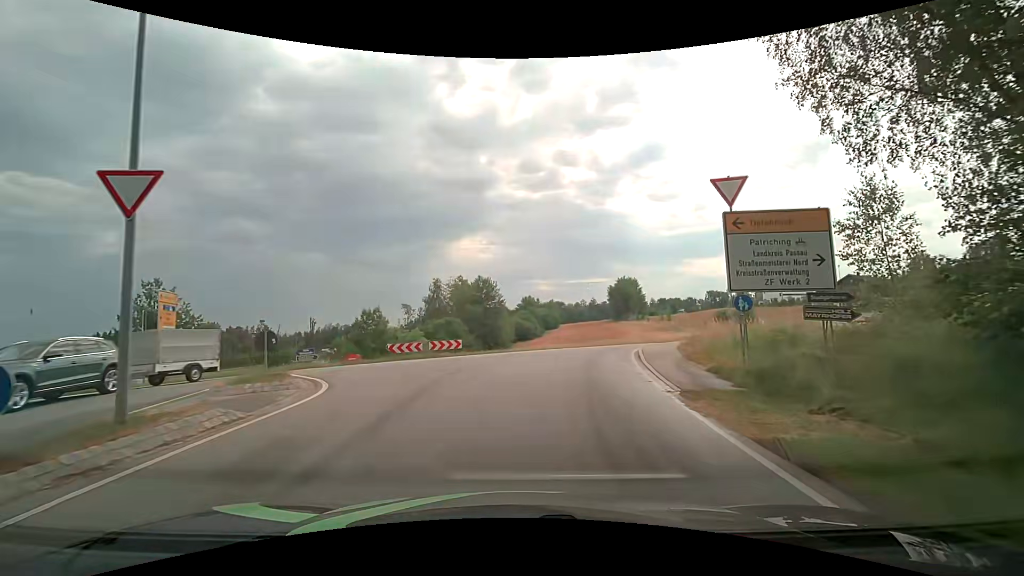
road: tertiary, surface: asphalt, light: Day
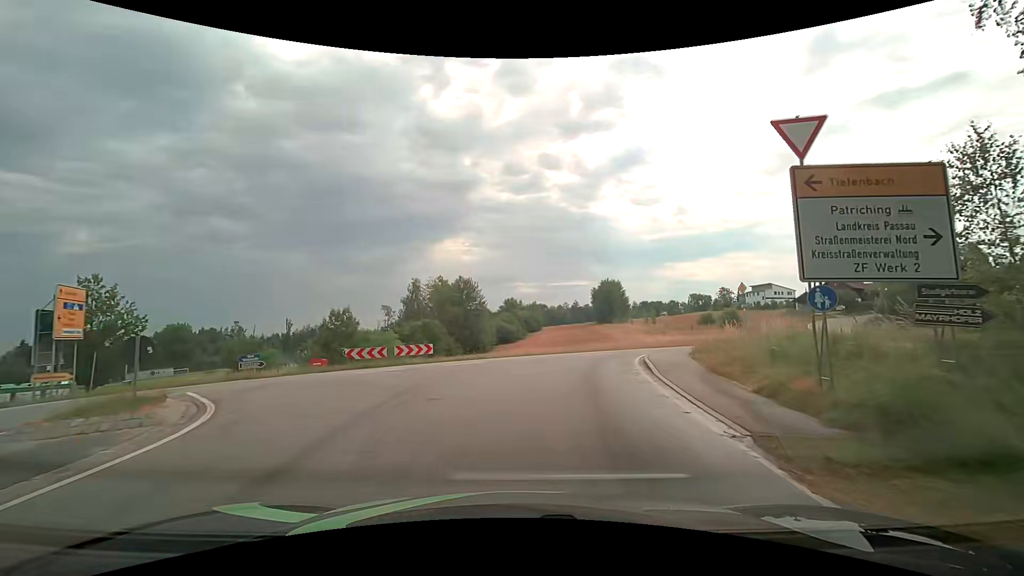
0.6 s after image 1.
(+0.1, +3.8) m; +3°
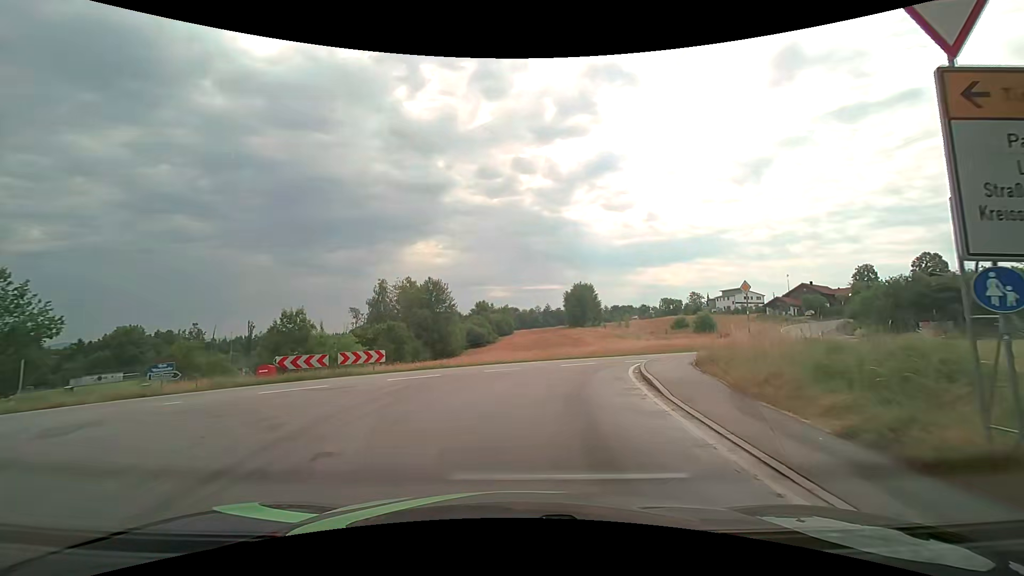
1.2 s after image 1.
(+0.1, +3.6) m; +3°
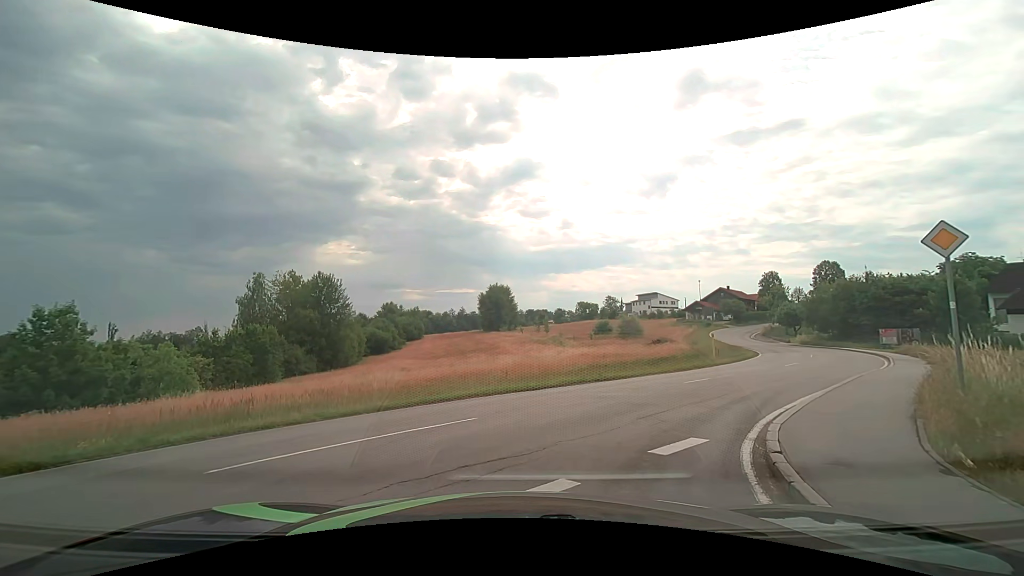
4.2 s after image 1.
(+1.2, +13.0) m; +11°
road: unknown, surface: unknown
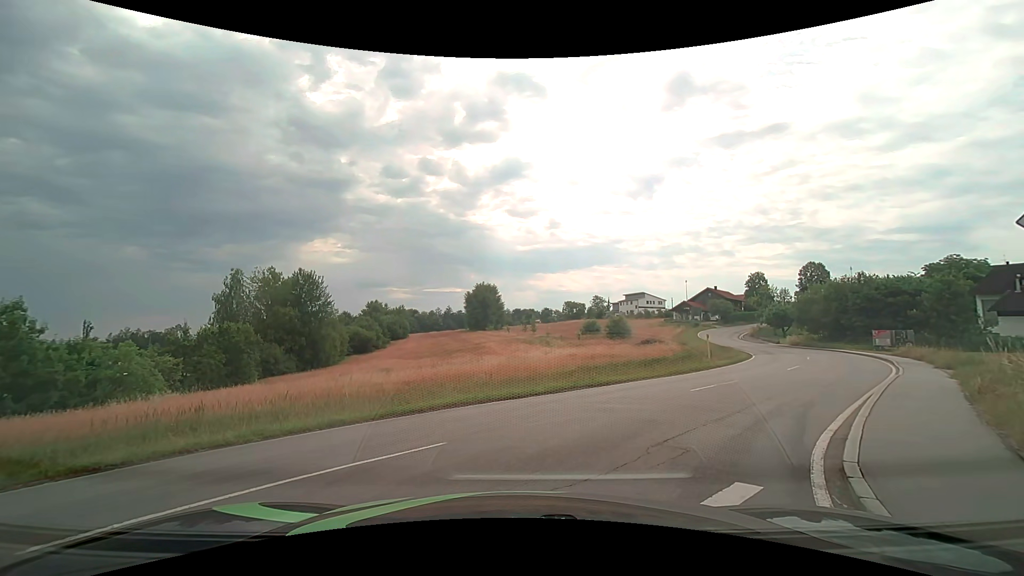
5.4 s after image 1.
(0.0, +1.8) m; -1°
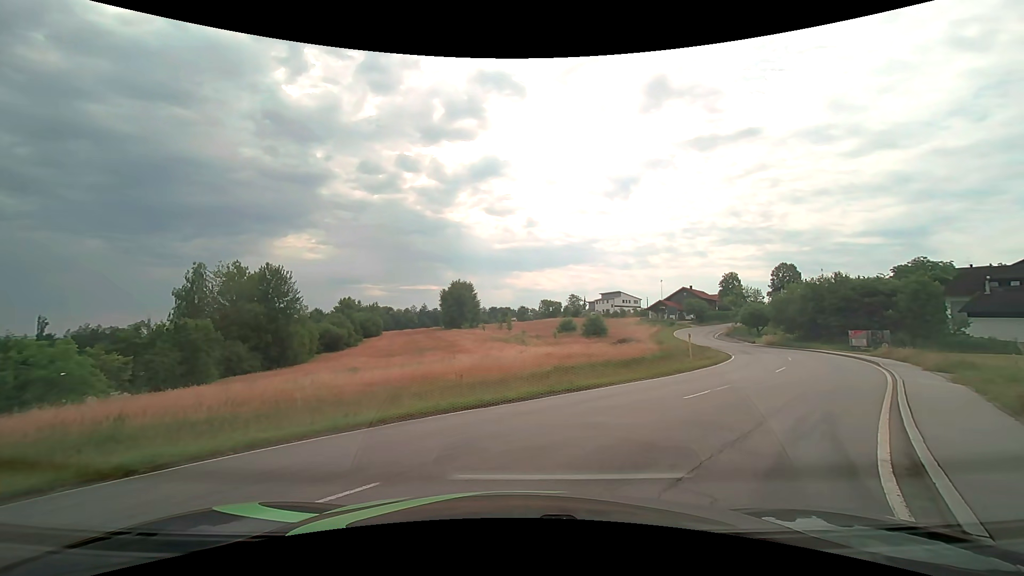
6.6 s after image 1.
(+0.1, +1.8) m; +5°
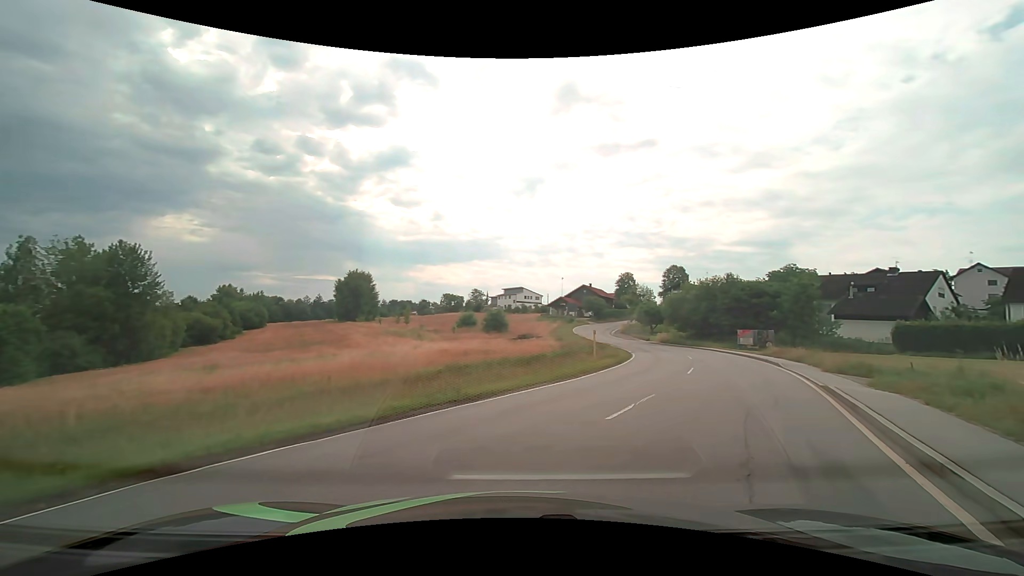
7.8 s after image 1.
(+0.2, +3.8) m; +10°
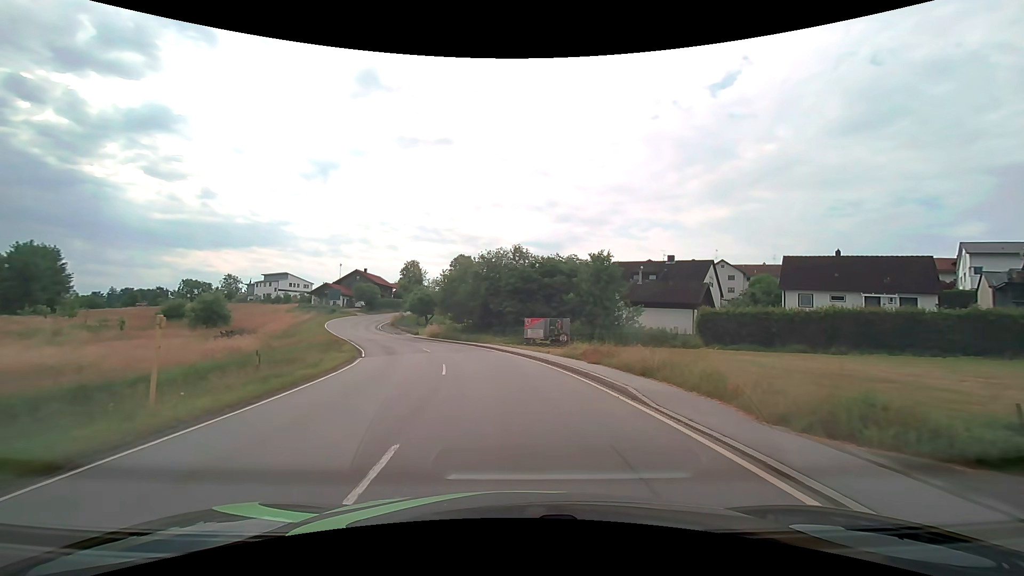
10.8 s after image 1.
(+6.3, +17.0) m; +25°
(0, +10) (-1, +20) (-3, +30) (-6, +39) (-11, +48) (-15, +57) (-19, +66) (-22, +76) (-24, +86) (-24, +96) m
